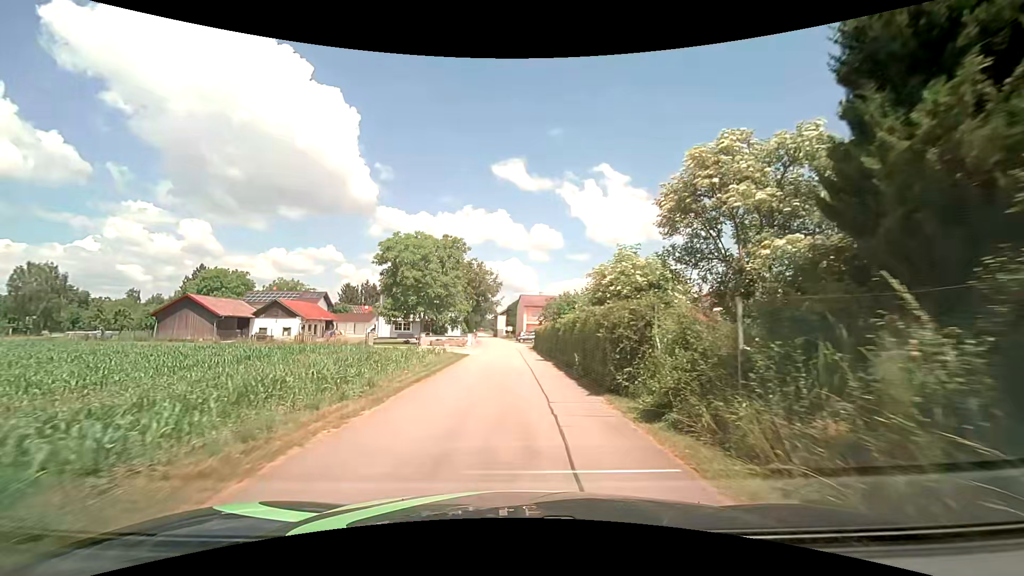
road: unclassified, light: Day
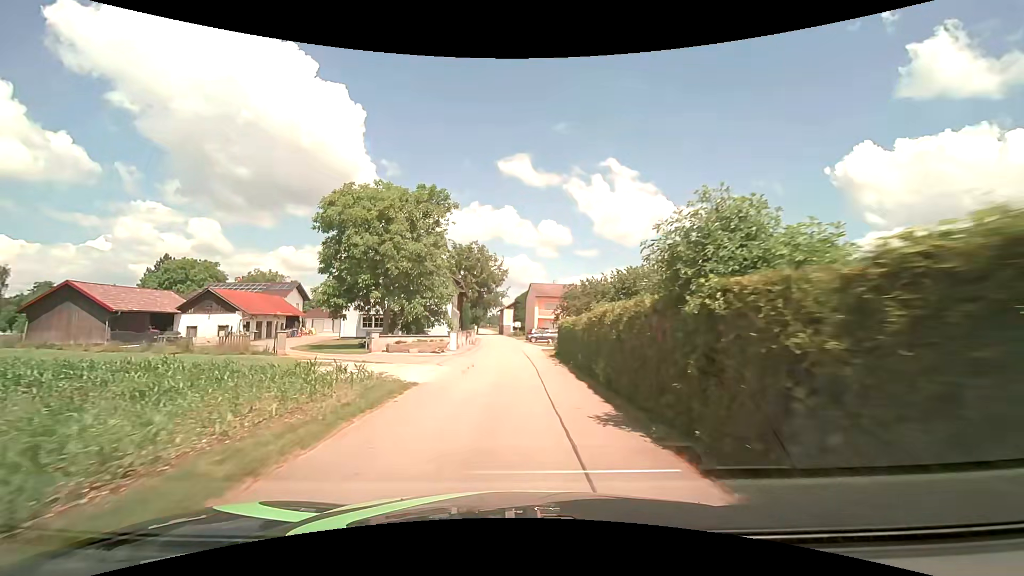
(-0.4, +17.3) m; -2°
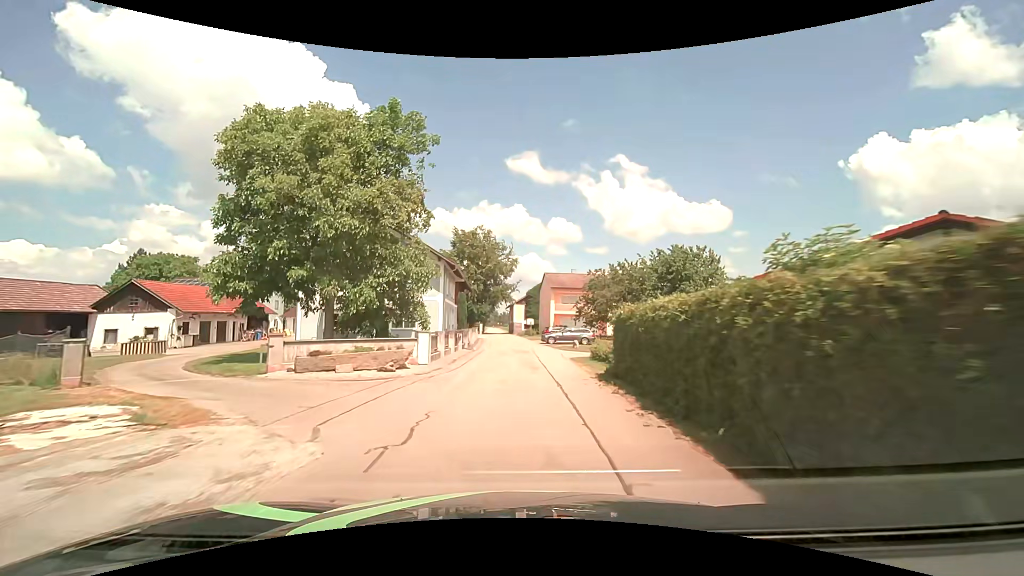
(-0.1, +12.3) m; -1°
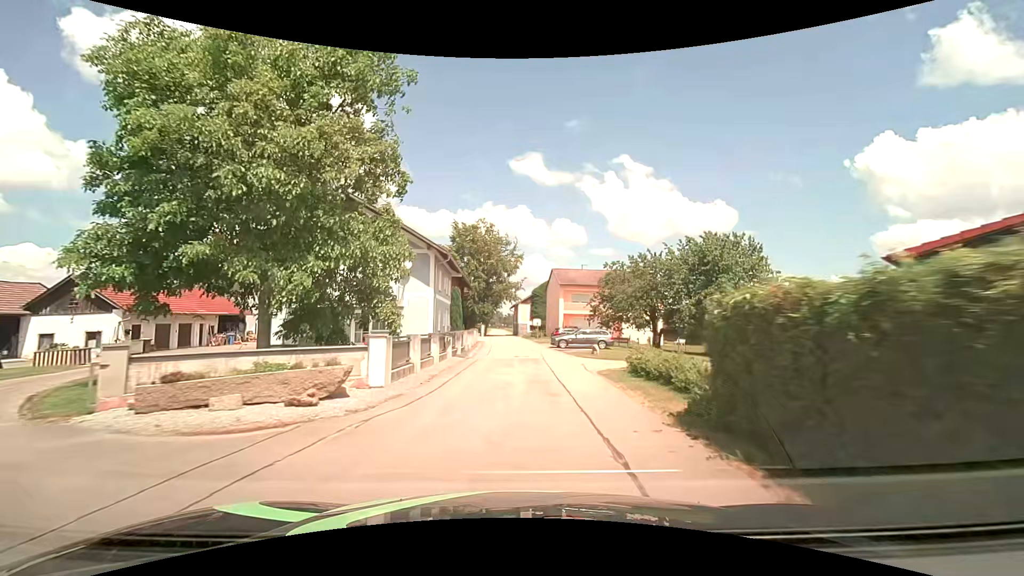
(-0.1, +6.2) m; -1°
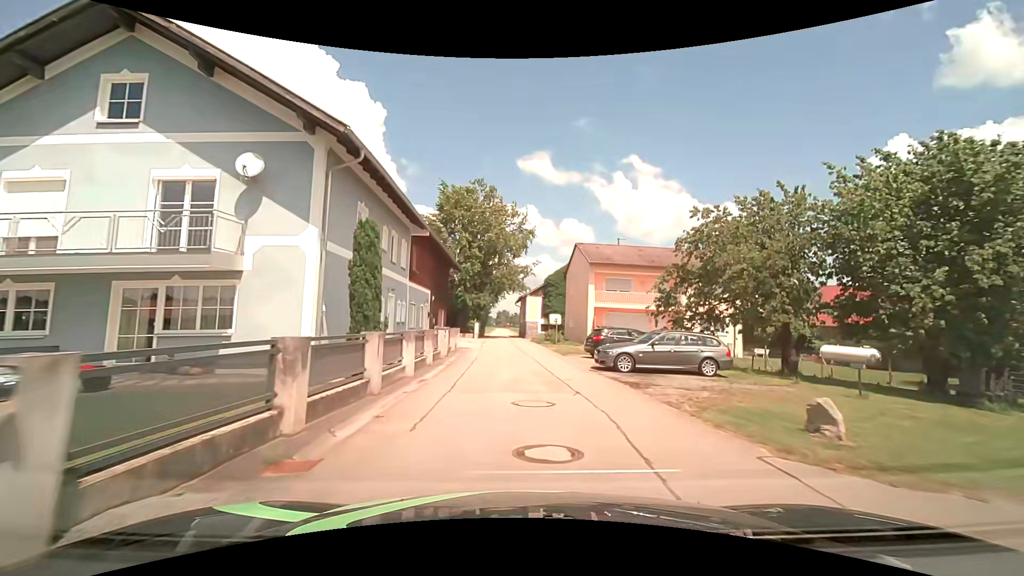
(0.0, +18.9) m; -1°
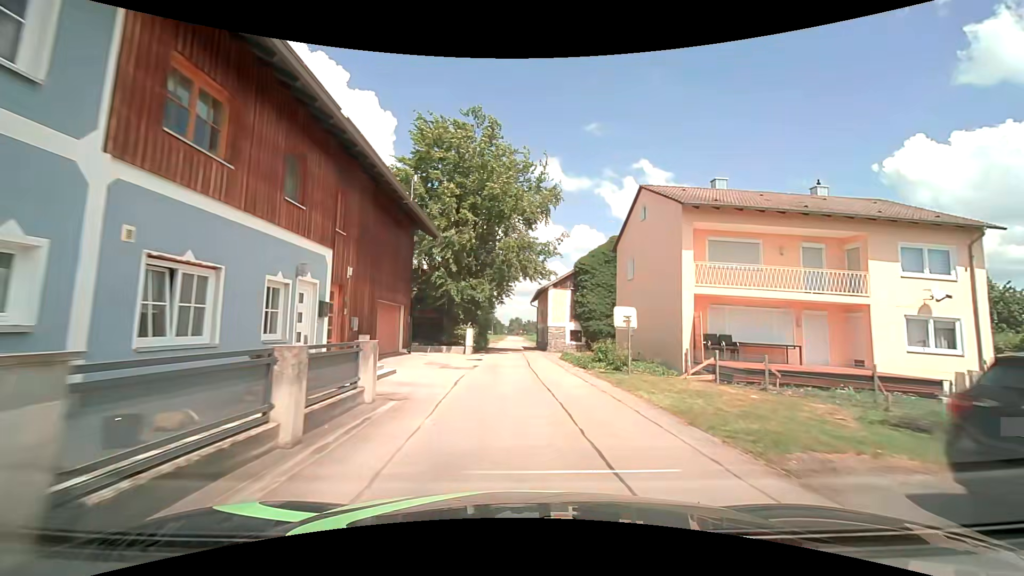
(-0.3, +19.1) m; -2°
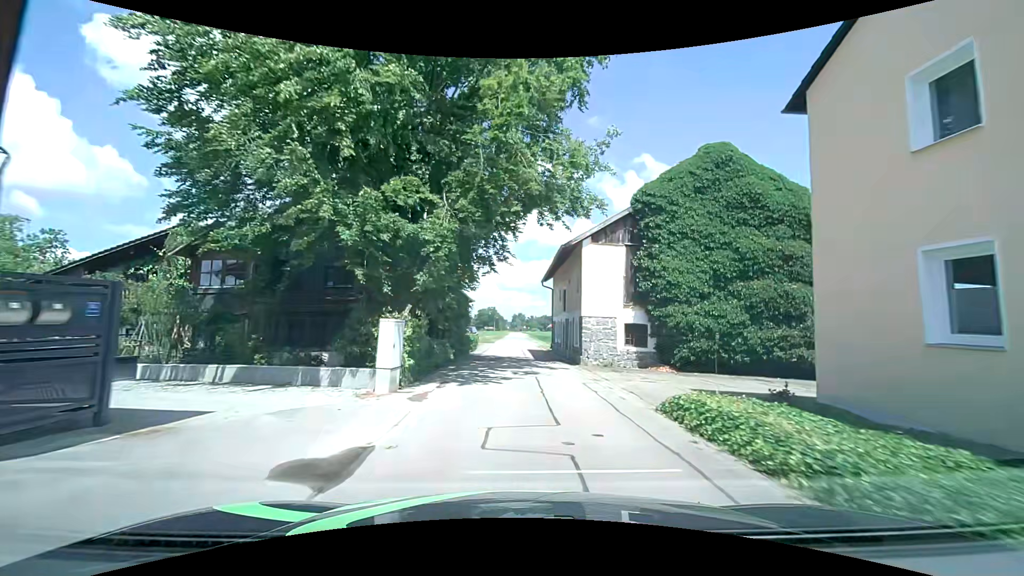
(0.0, +19.0) m; -1°
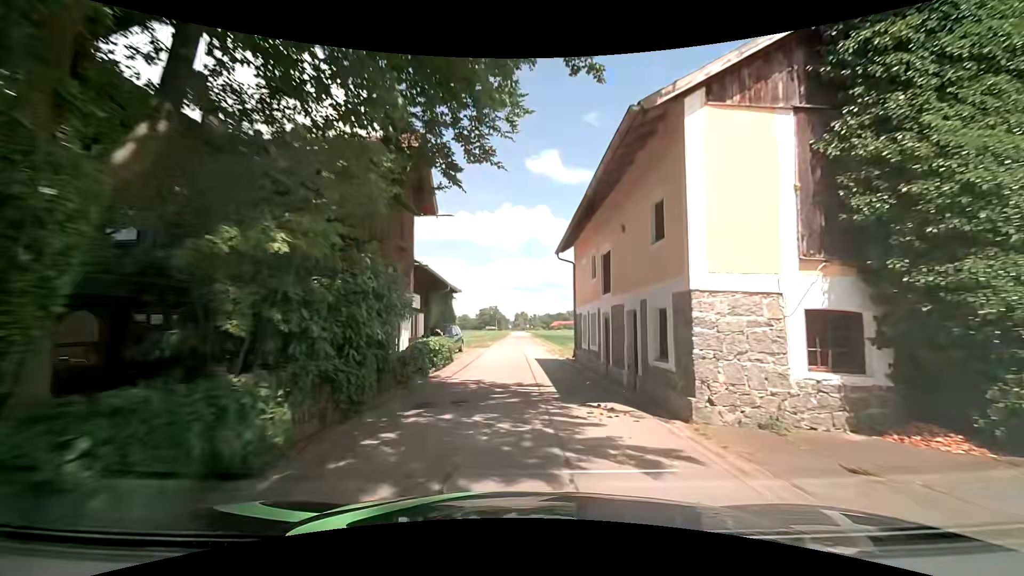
(+0.3, +12.6) m; +1°
(0, +10) (0, +20) (0, +30) (0, +40) (0, +50) (0, +60) (0, +70) (+1, +80) (+1, +90) (+1, +100) m
